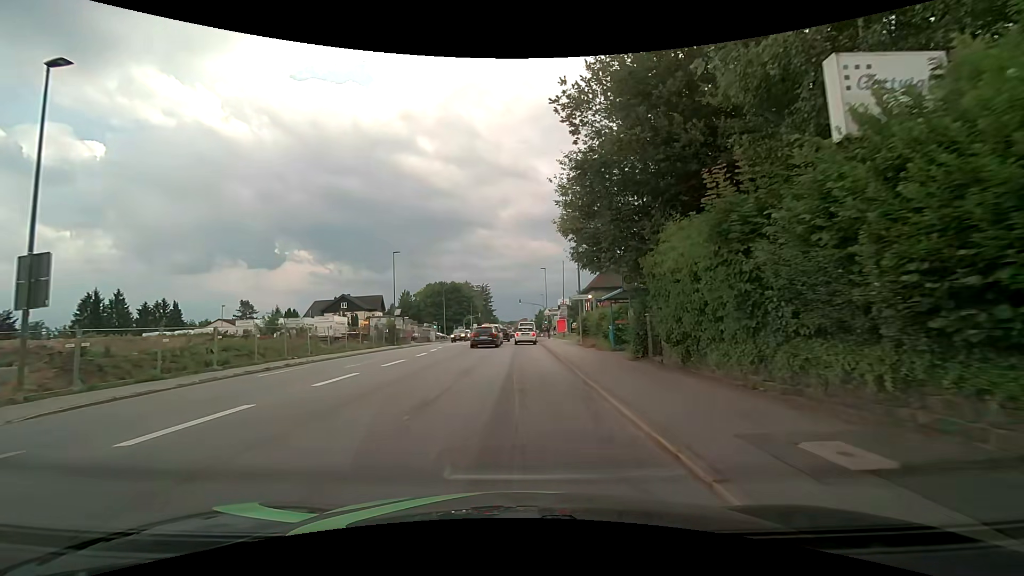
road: tertiary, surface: asphalt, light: Day
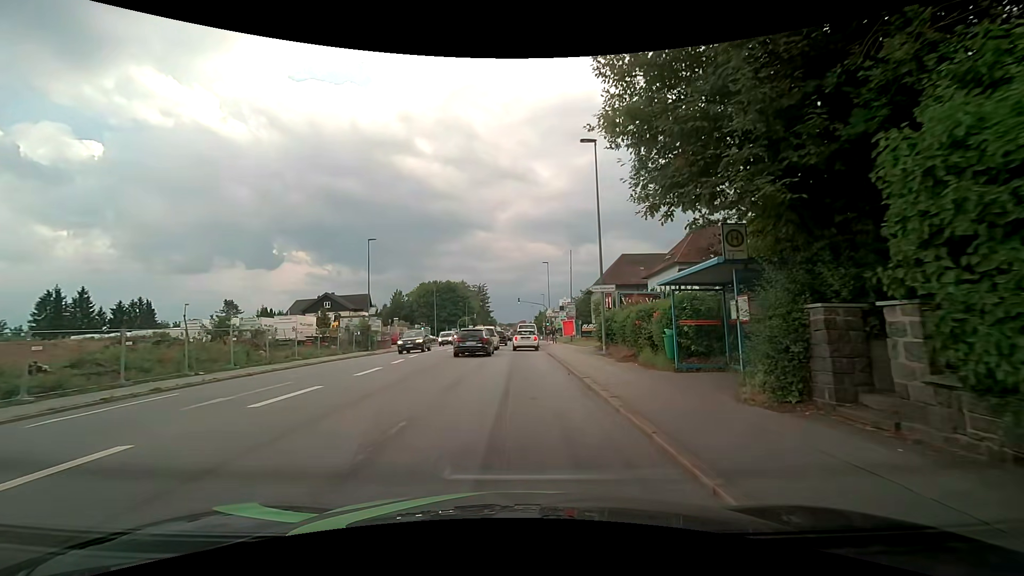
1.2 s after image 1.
(0.0, +8.8) m; +1°
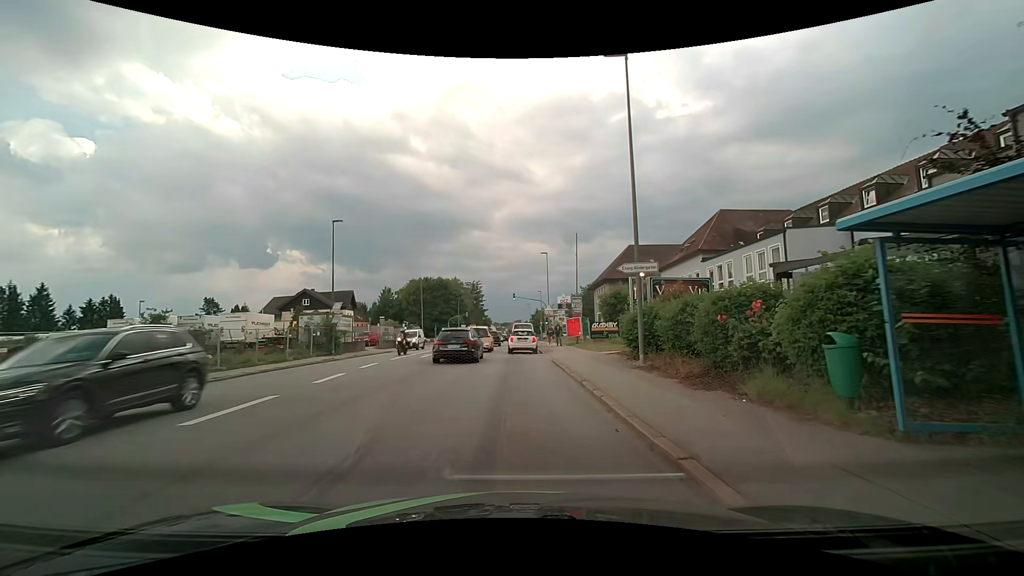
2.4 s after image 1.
(0.0, +7.6) m; 0°
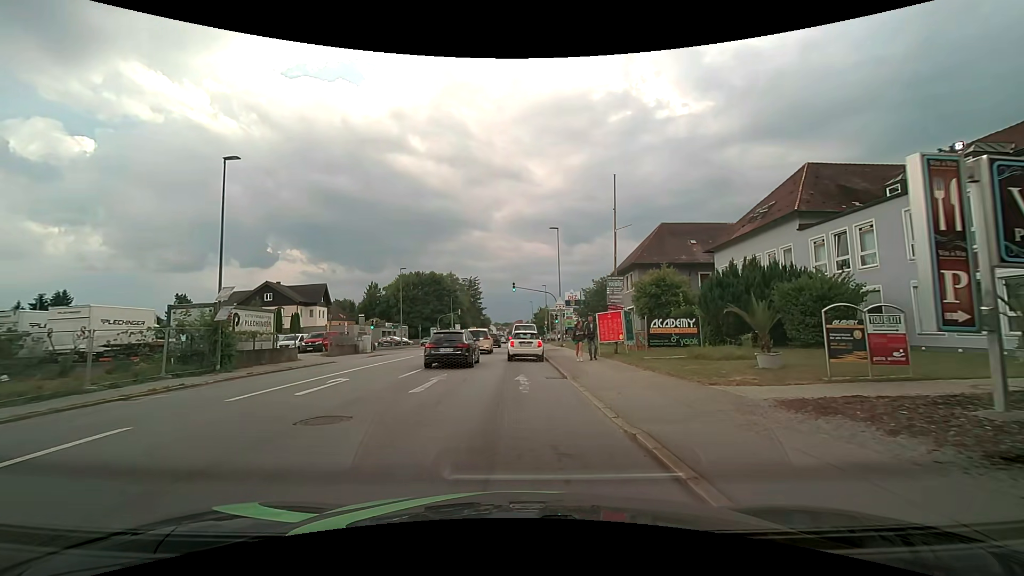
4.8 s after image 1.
(0.0, +14.5) m; 0°
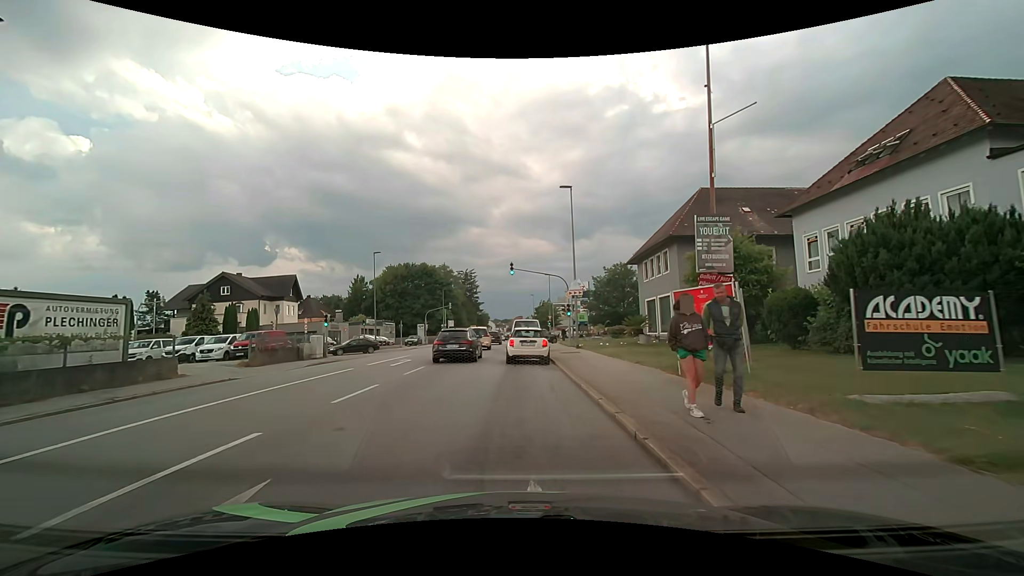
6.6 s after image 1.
(0.0, +11.4) m; 0°
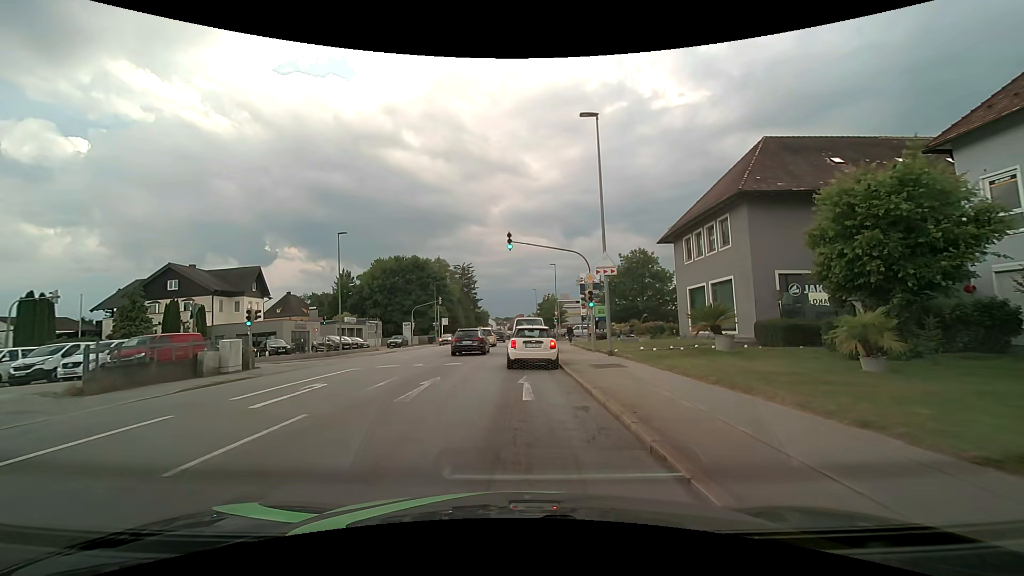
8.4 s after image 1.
(+0.1, +10.4) m; 0°
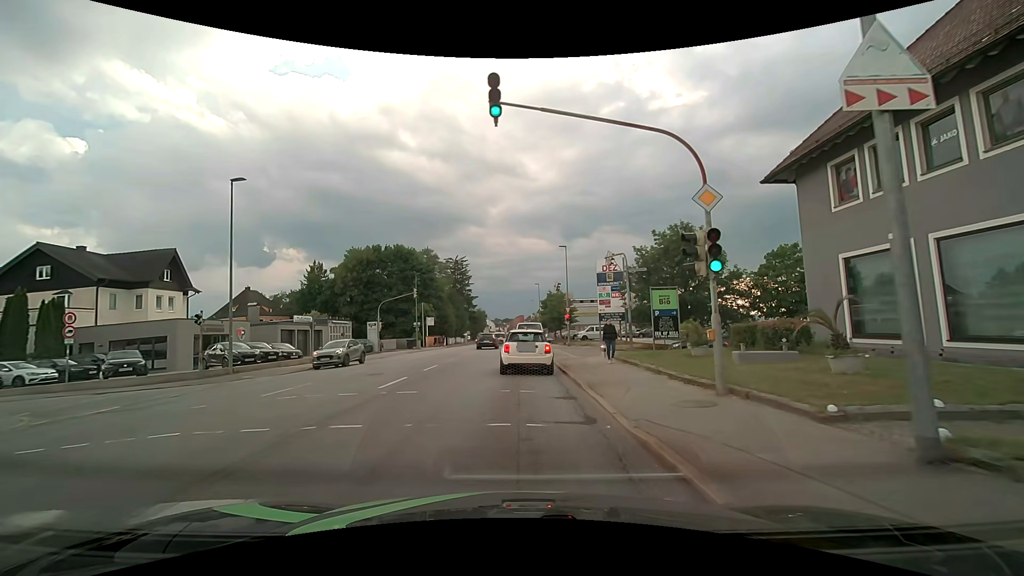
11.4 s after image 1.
(0.0, +15.7) m; 0°
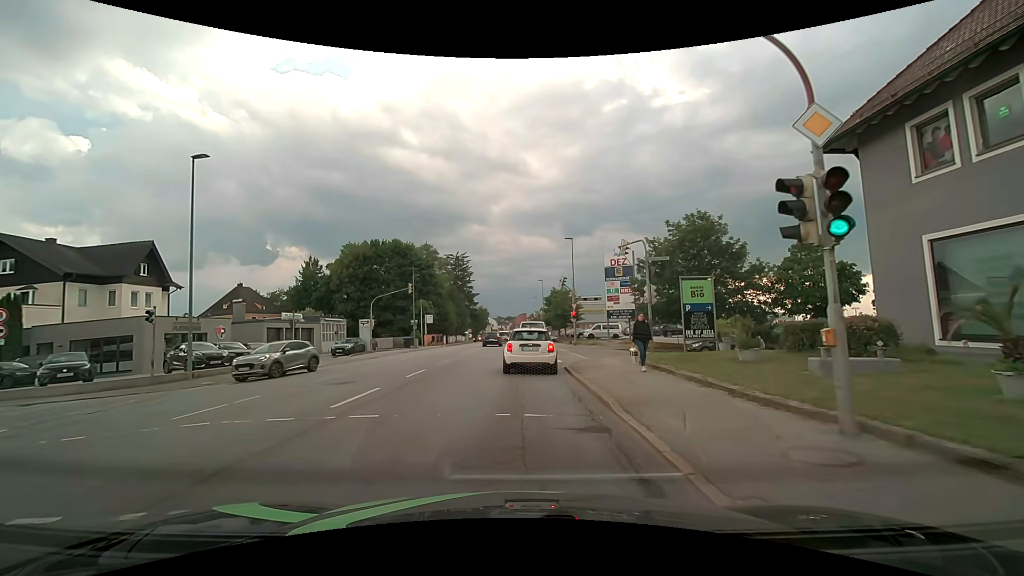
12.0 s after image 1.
(0.0, +3.4) m; -1°
(0, +10) (0, +20) (0, +30) (0, +40) (+1, +50) (+1, +60) (+1, +70) (+1, +80) (+1, +90) (+1, +100) m
